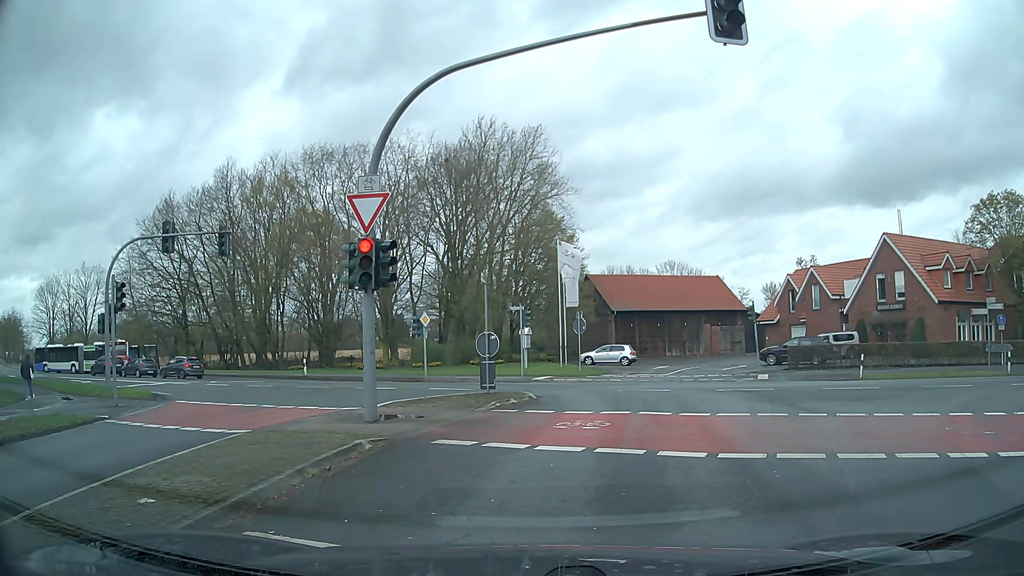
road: secondary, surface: asphalt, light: Day
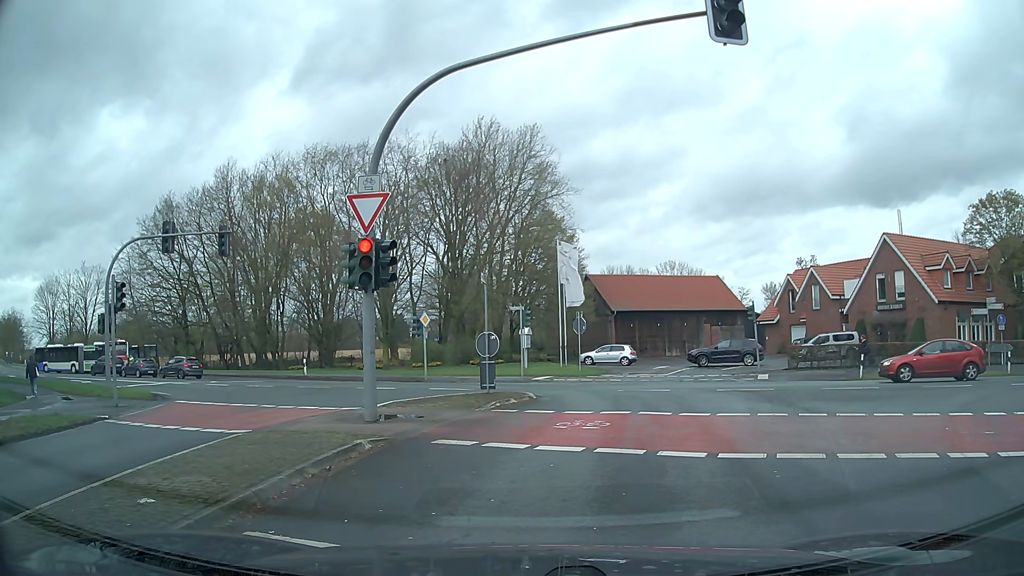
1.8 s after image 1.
(0.0, 0.0) m; 0°
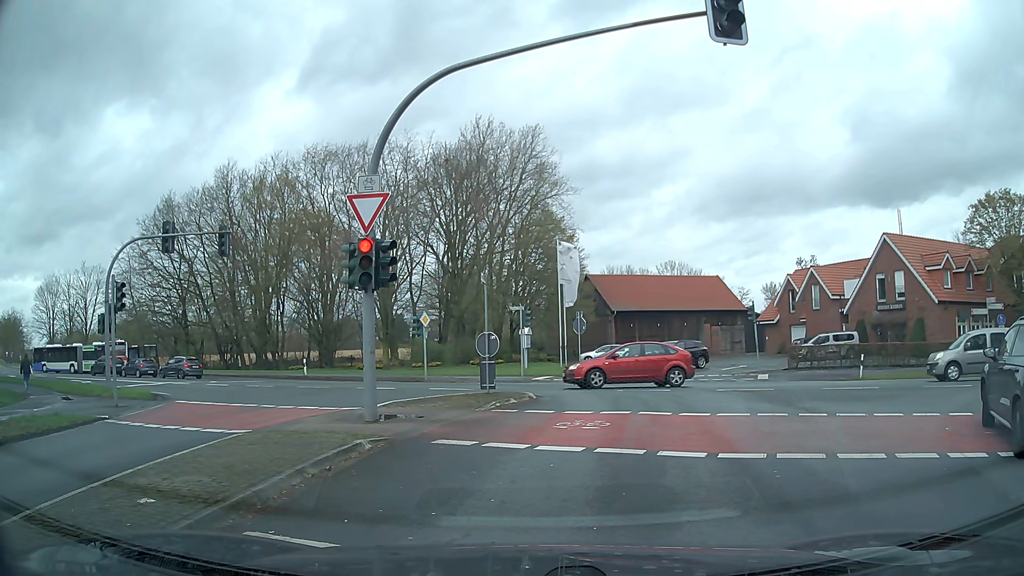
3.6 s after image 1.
(0.0, 0.0) m; 0°
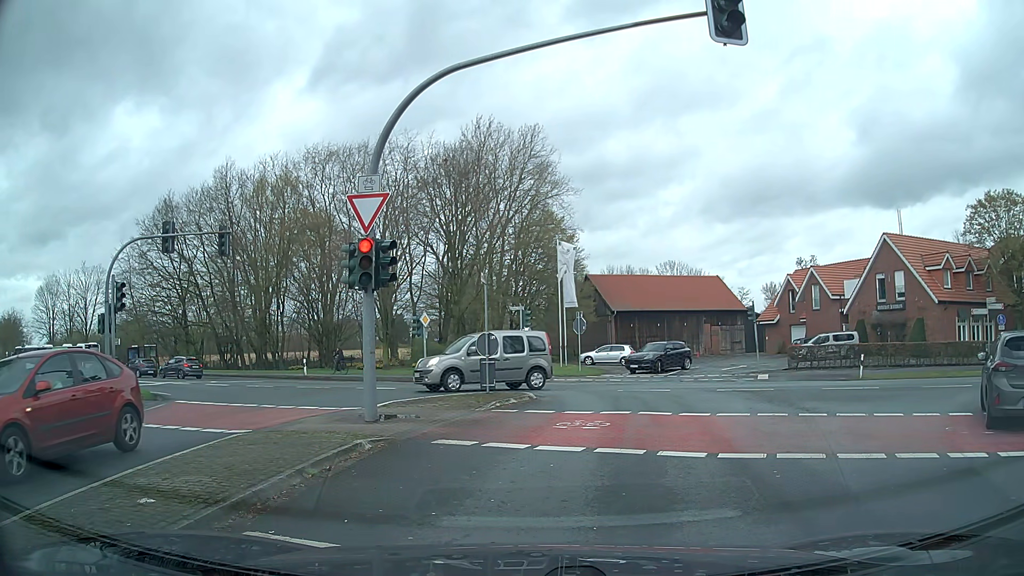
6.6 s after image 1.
(0.0, 0.0) m; 0°
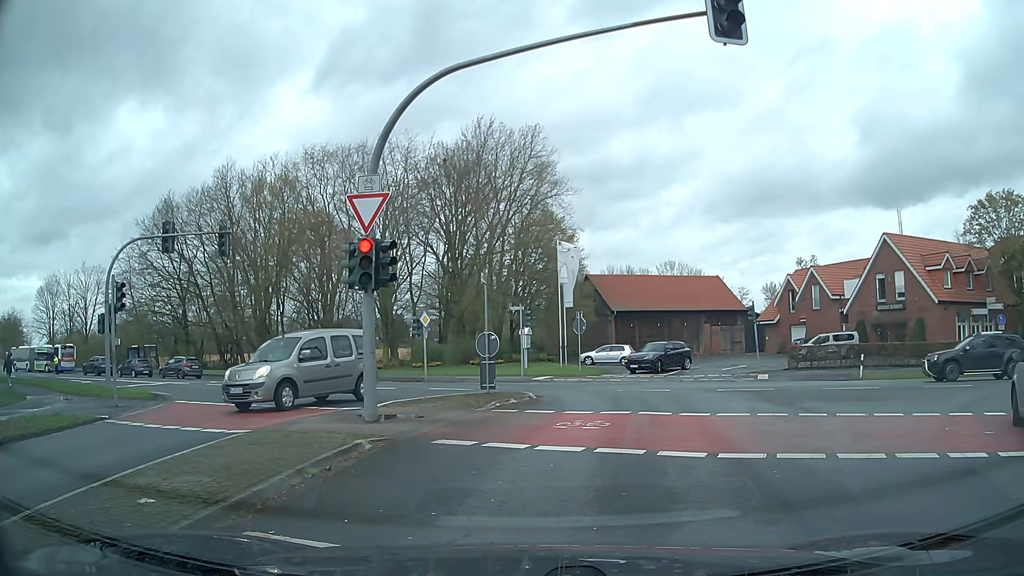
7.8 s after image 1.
(0.0, 0.0) m; 0°
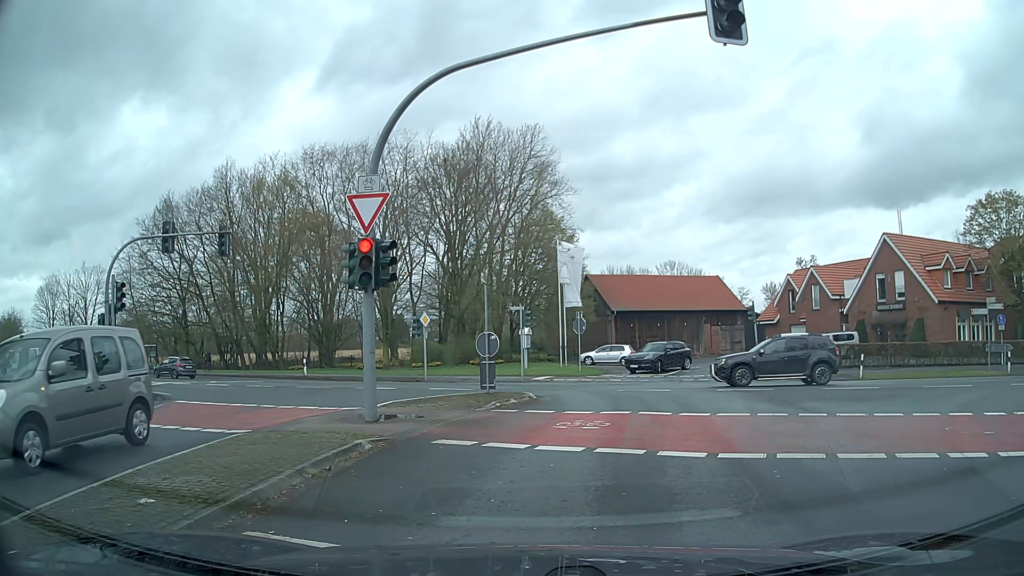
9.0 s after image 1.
(0.0, 0.0) m; 0°
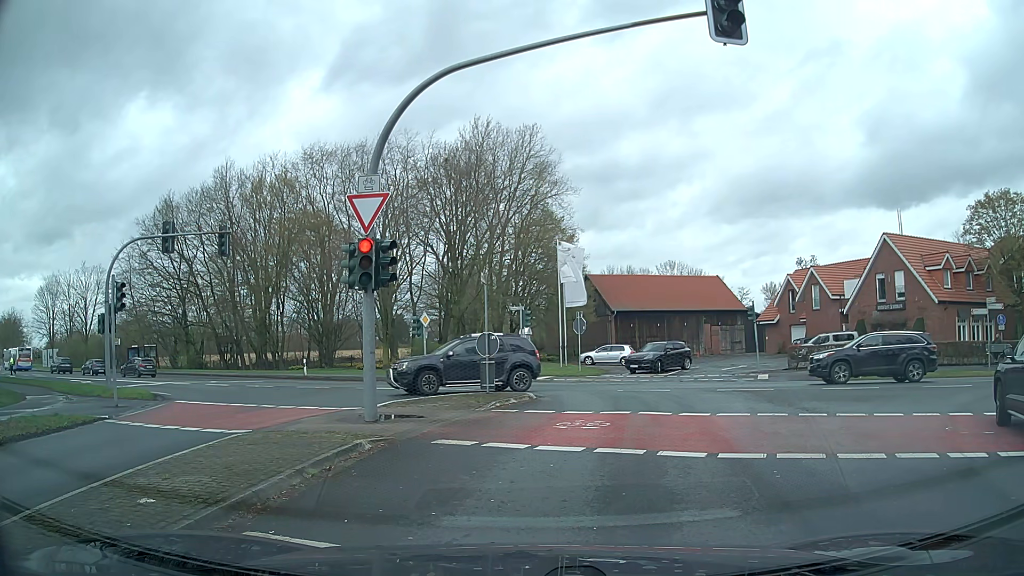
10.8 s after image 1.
(0.0, 0.0) m; 0°
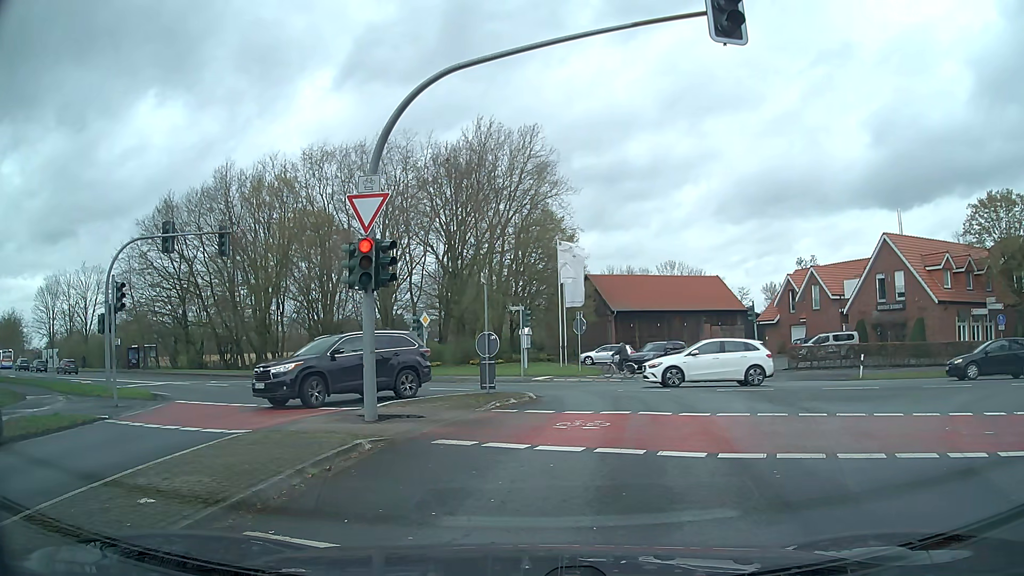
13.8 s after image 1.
(0.0, 0.0) m; 0°
